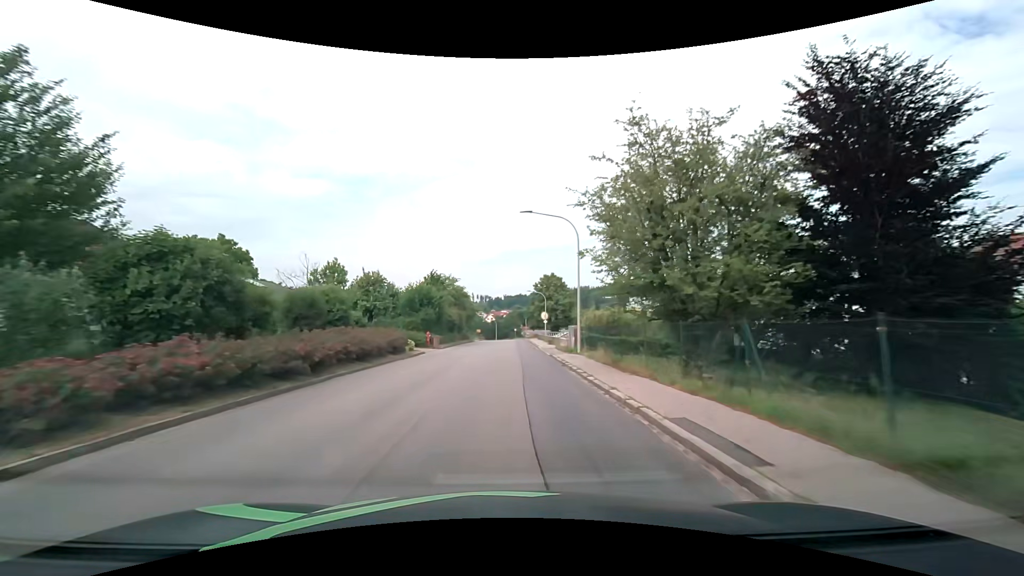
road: tertiary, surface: asphalt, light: Day
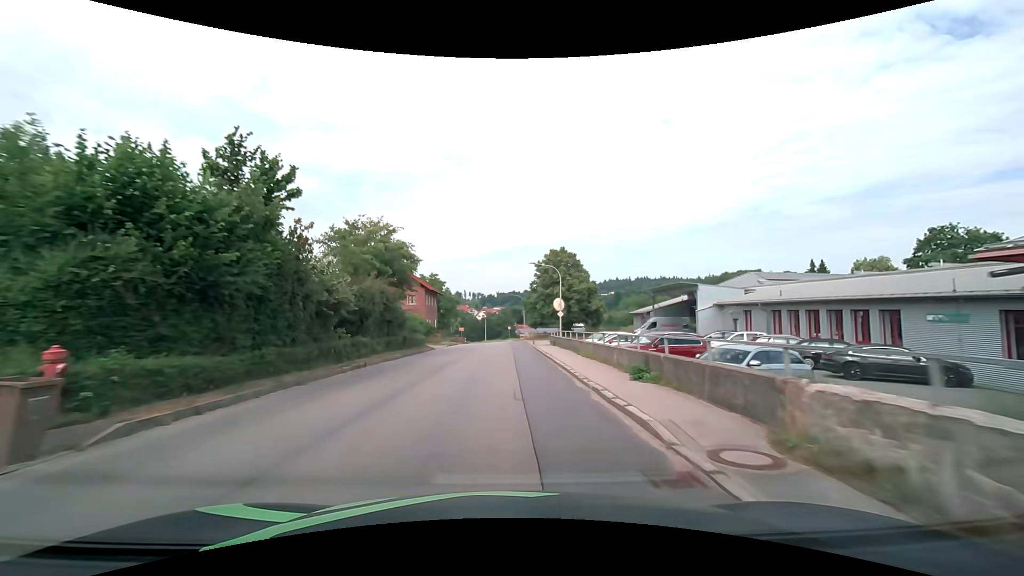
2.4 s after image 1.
(+0.3, +30.4) m; +1°
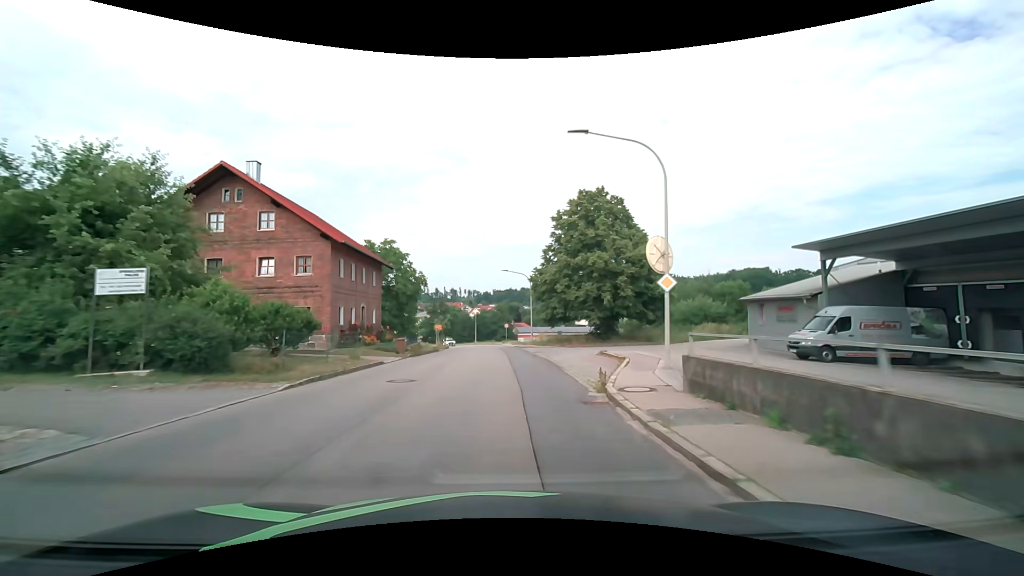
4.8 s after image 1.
(0.0, +30.4) m; 0°
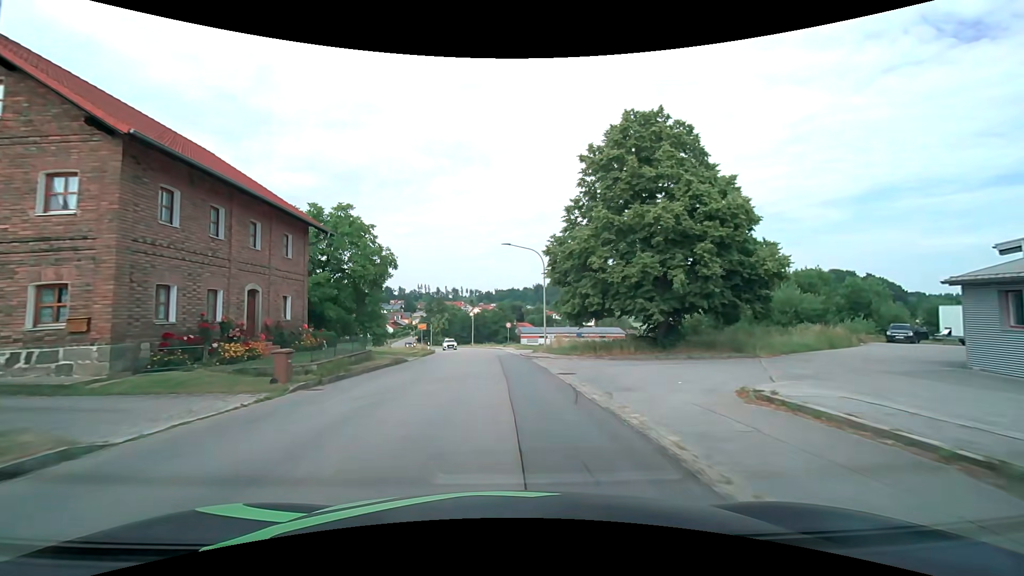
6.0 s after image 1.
(+0.1, +15.2) m; 0°
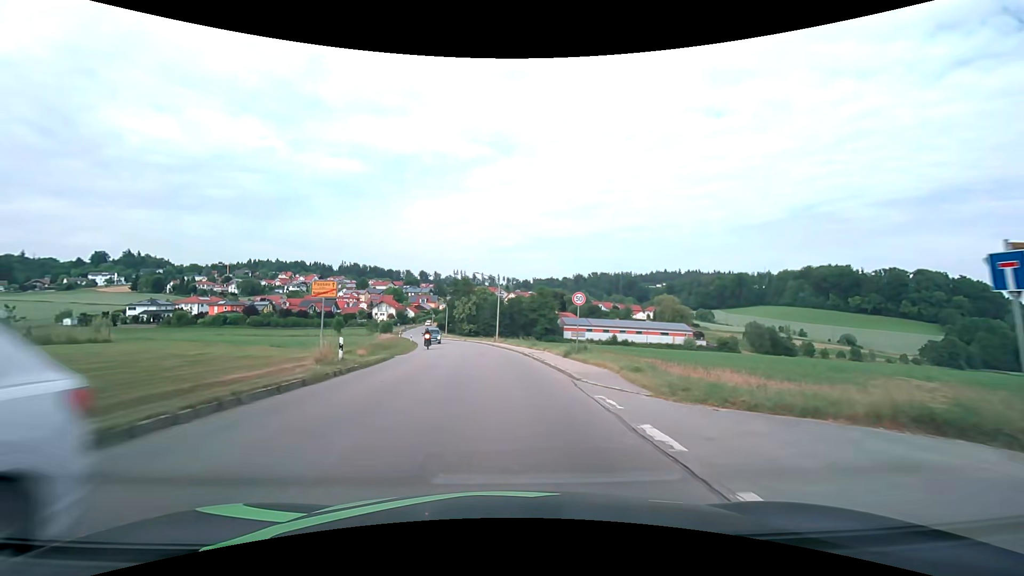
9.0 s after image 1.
(-1.2, +38.4) m; -4°
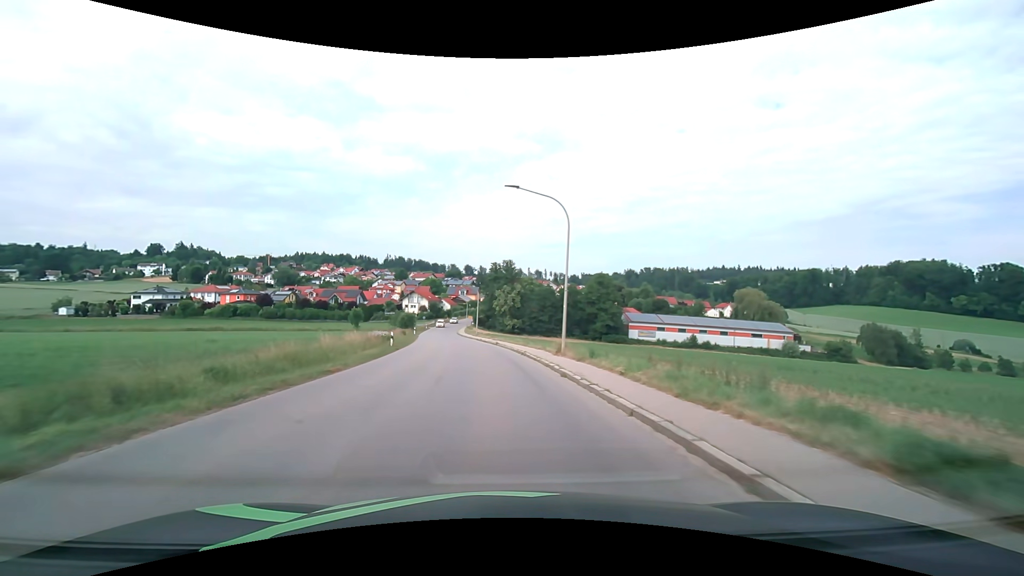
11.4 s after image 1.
(-1.3, +30.9) m; -5°
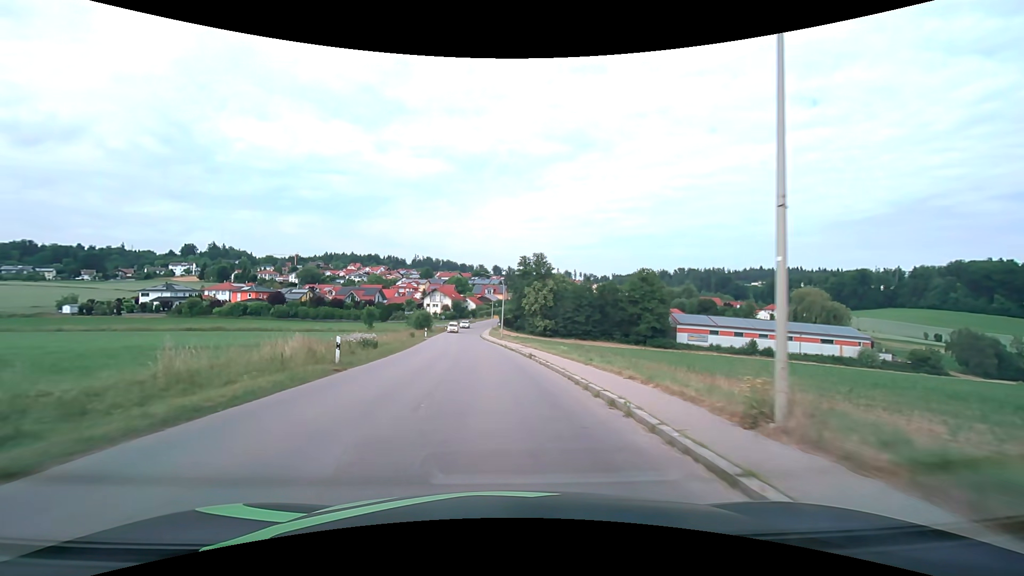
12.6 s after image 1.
(-0.5, +15.3) m; -3°
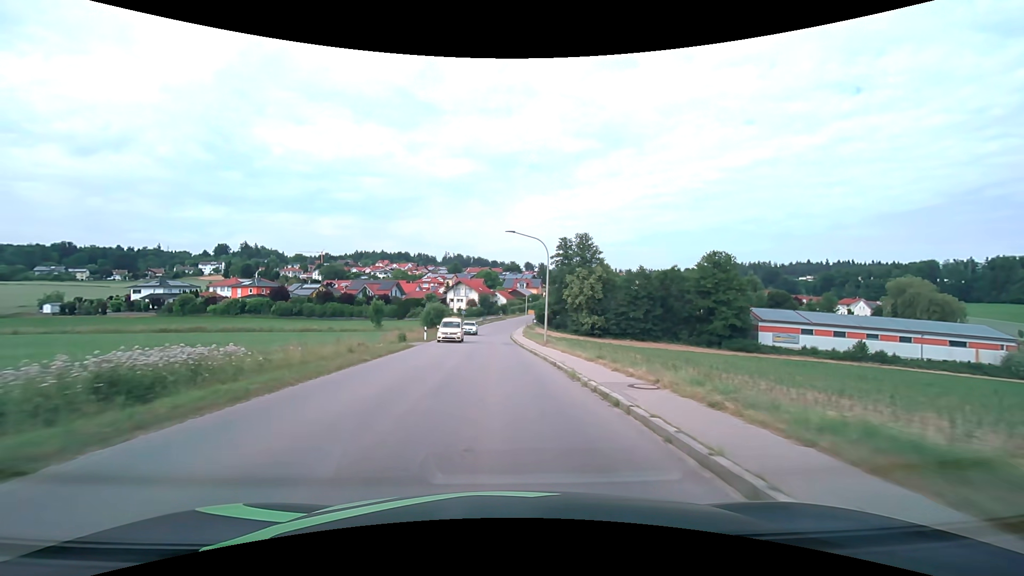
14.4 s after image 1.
(-0.8, +22.9) m; -4°
(0, +10) (0, +20) (-1, +30) (-1, +40) (-1, +50) (-2, +60) (-1, +70) (-1, +80) (0, +90) (+1, +100) m
